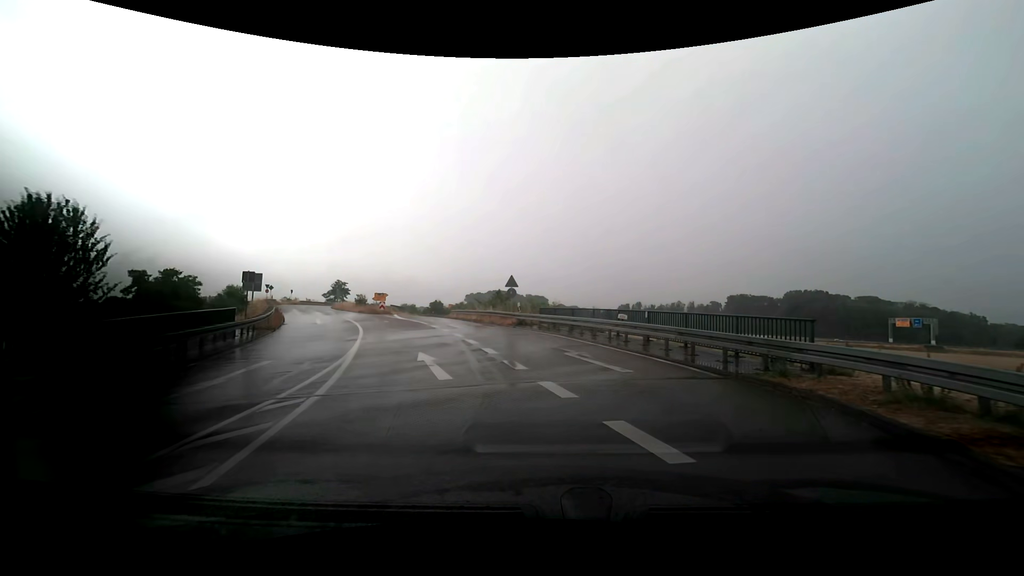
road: trunk_link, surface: asphalt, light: Day
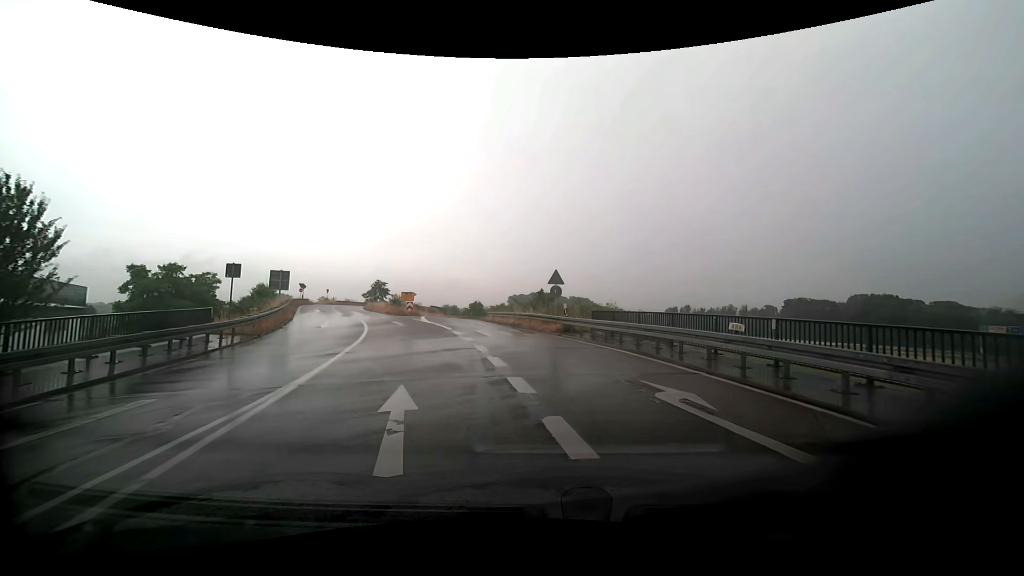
(-0.2, +5.7) m; -6°
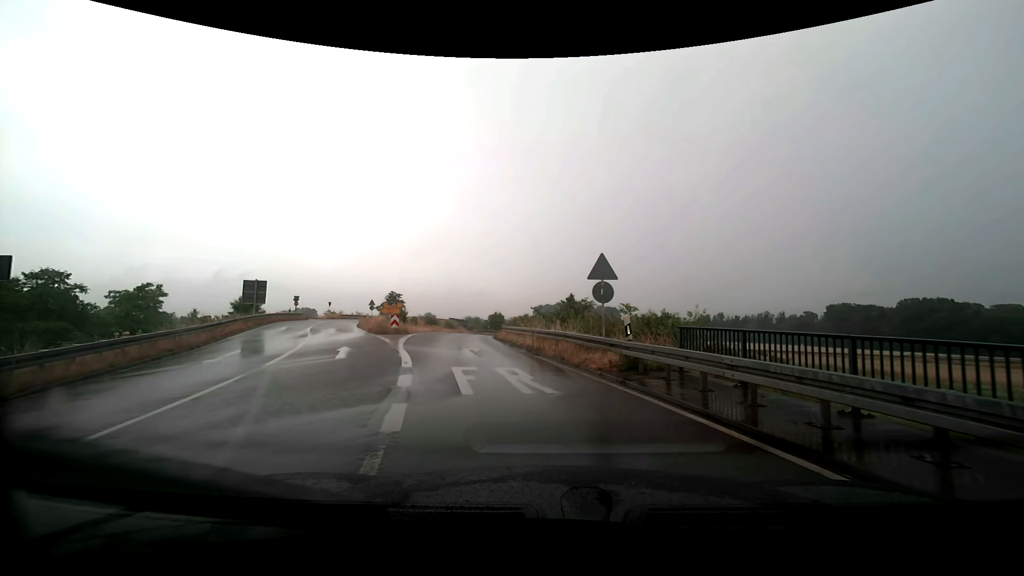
(-0.3, +10.8) m; -3°
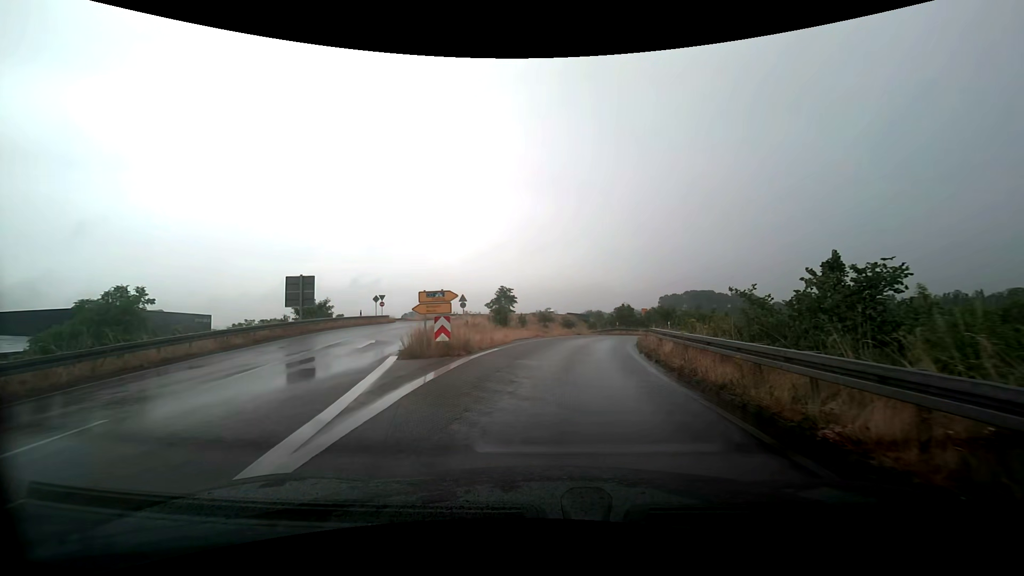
(-1.8, +16.3) m; -13°
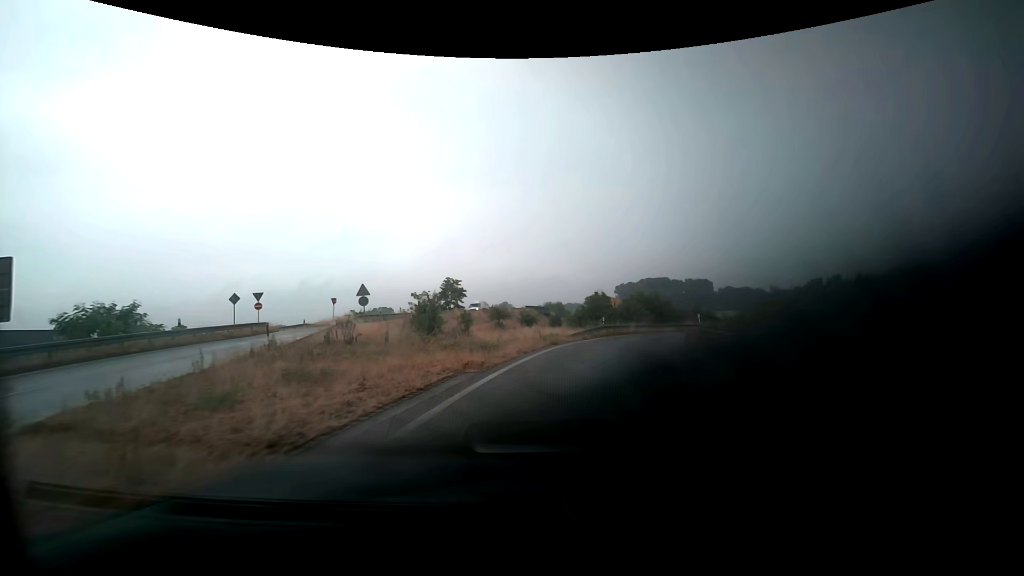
(0.0, +17.8) m; +3°
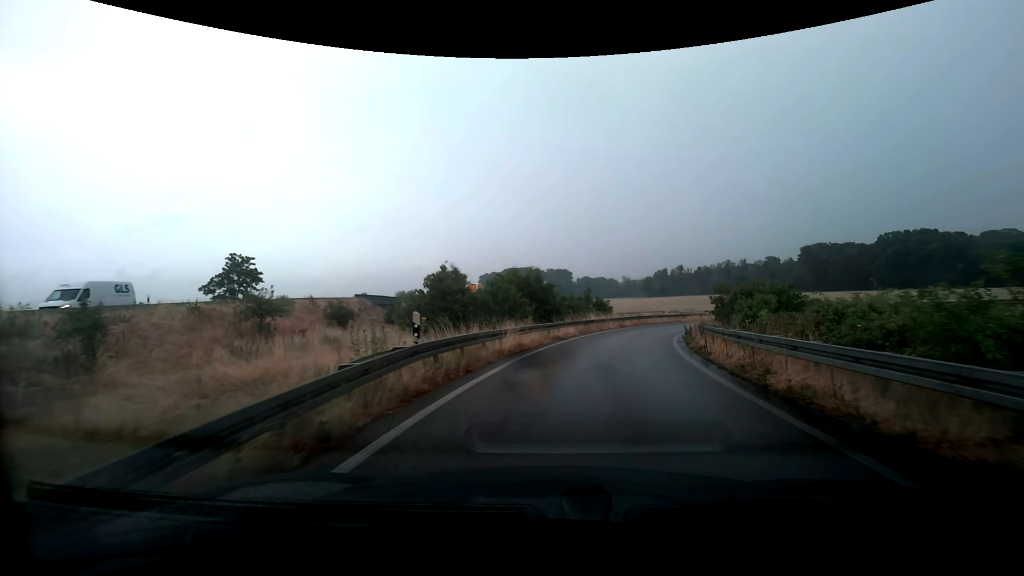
(+3.6, +25.9) m; +15°
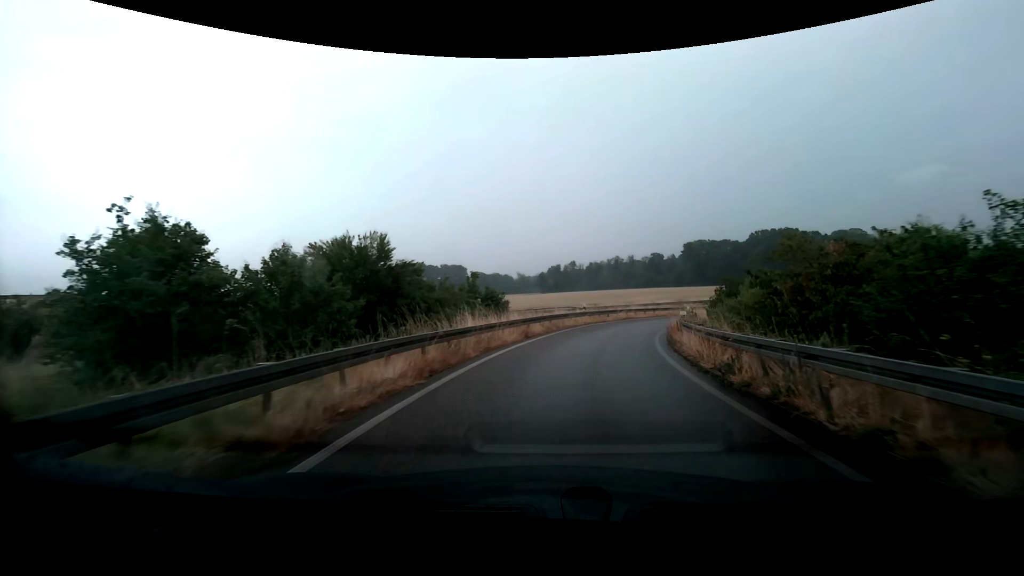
(+1.9, +18.6) m; +11°
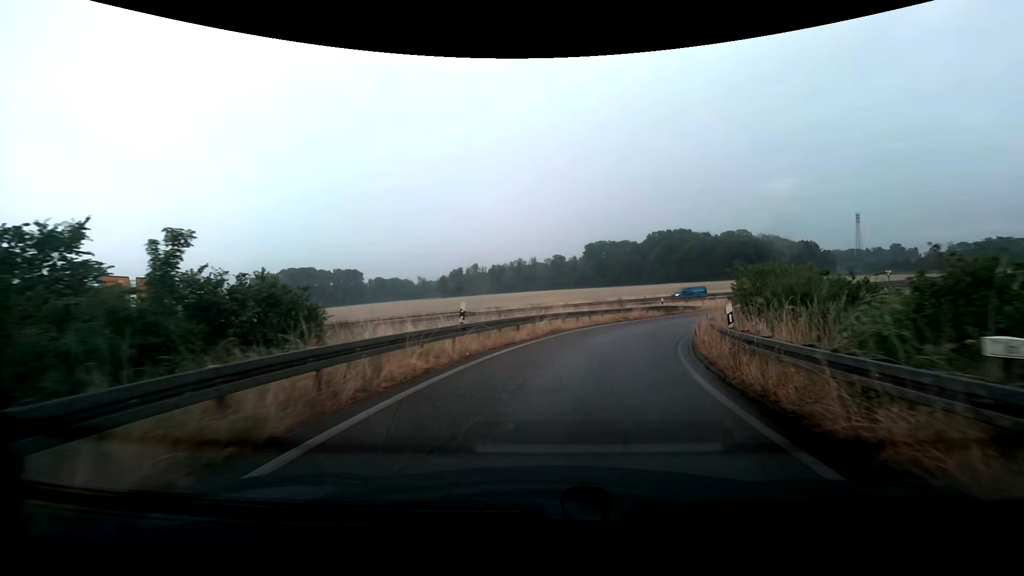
(+2.2, +20.0) m; +11°
(+1, +10) (+3, +20) (+6, +29) (+11, +38) (+18, +45) (+25, +52) (+34, +57) (+43, +62) (+52, +65) (+61, +69) m
